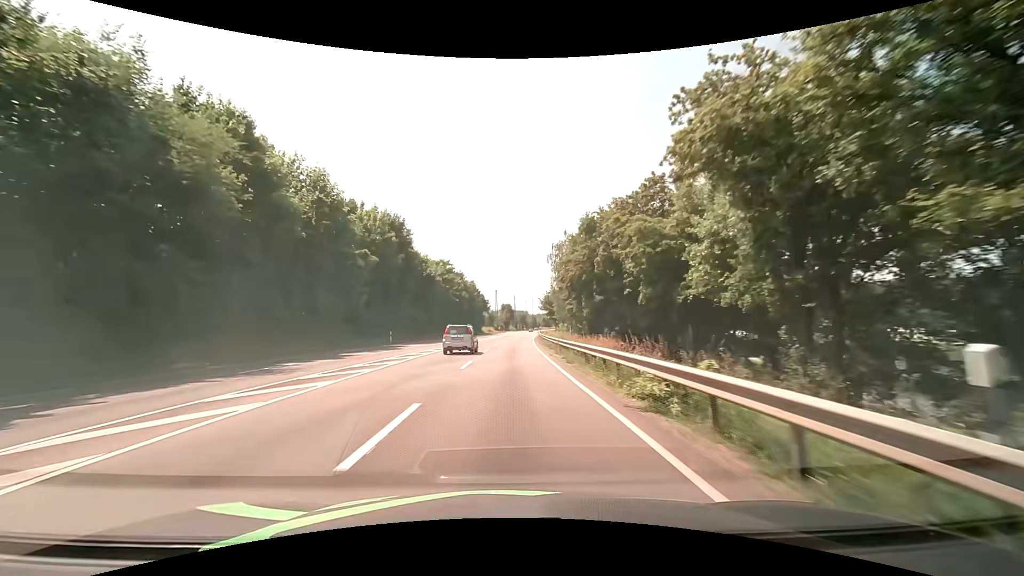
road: primary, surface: asphalt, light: Day
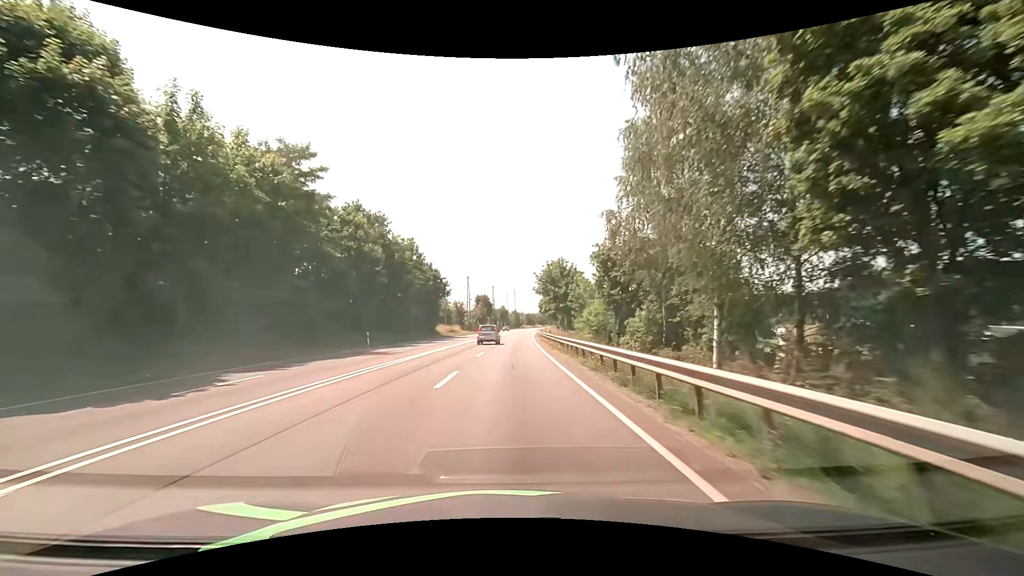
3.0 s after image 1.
(+1.1, +53.7) m; +3°
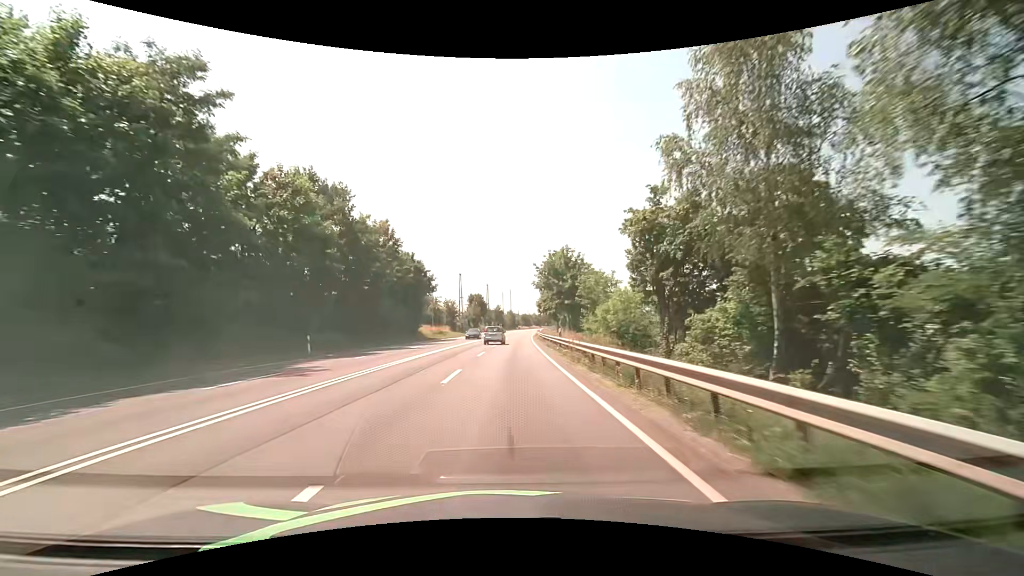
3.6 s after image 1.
(0.0, +10.8) m; 0°
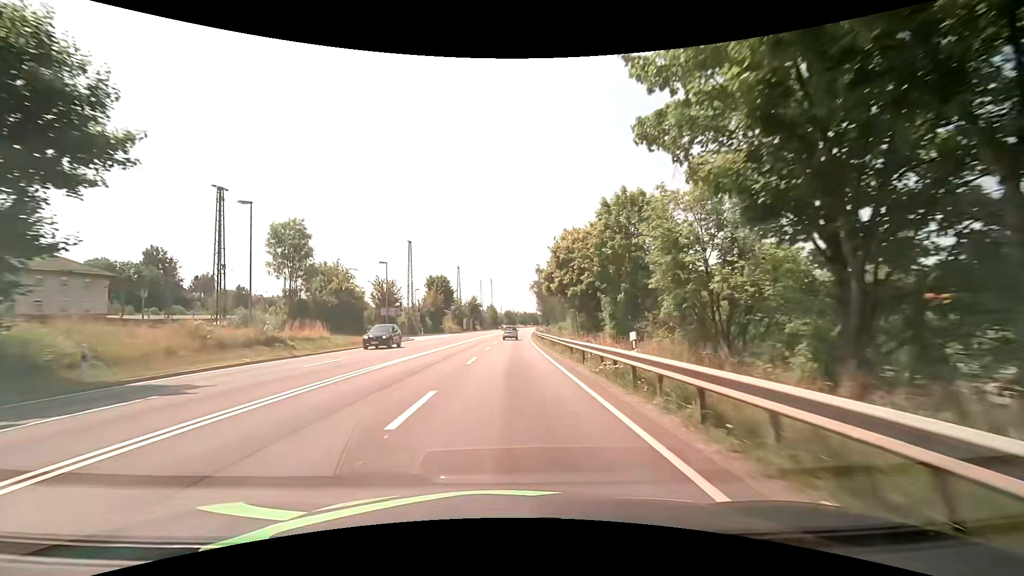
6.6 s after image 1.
(+0.9, +53.9) m; +2°
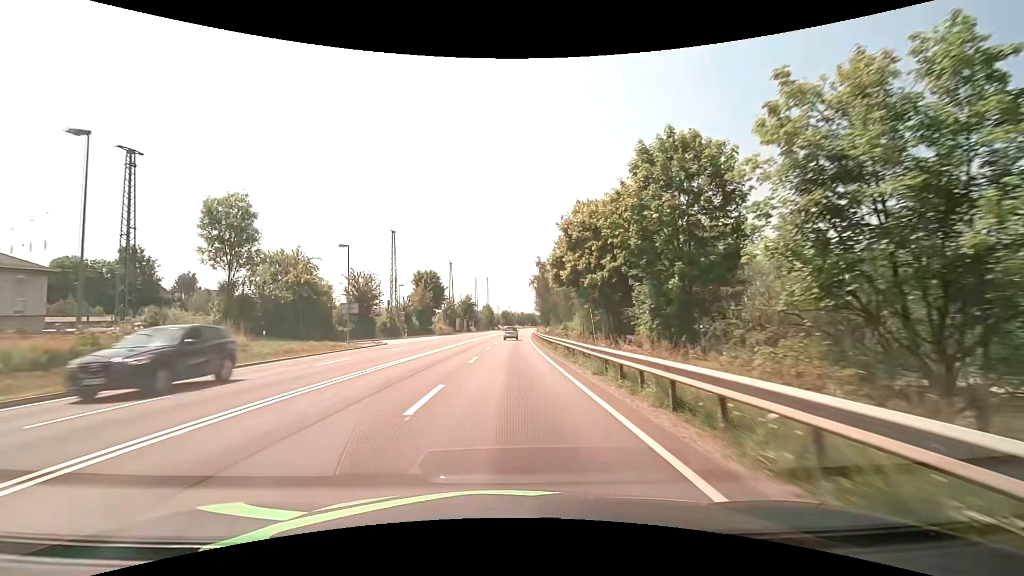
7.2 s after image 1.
(+0.1, +10.8) m; +1°
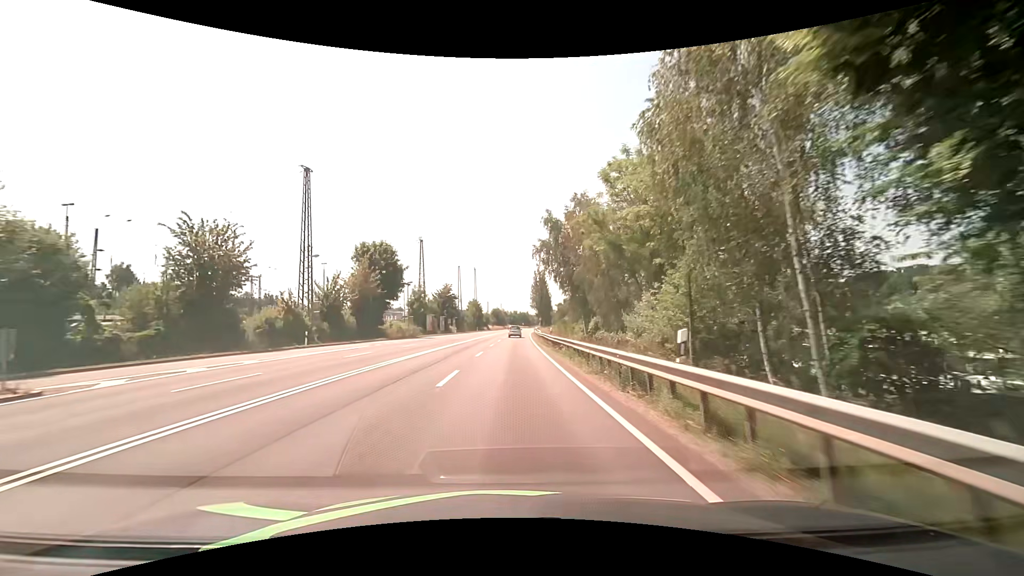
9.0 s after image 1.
(+0.1, +32.4) m; +1°
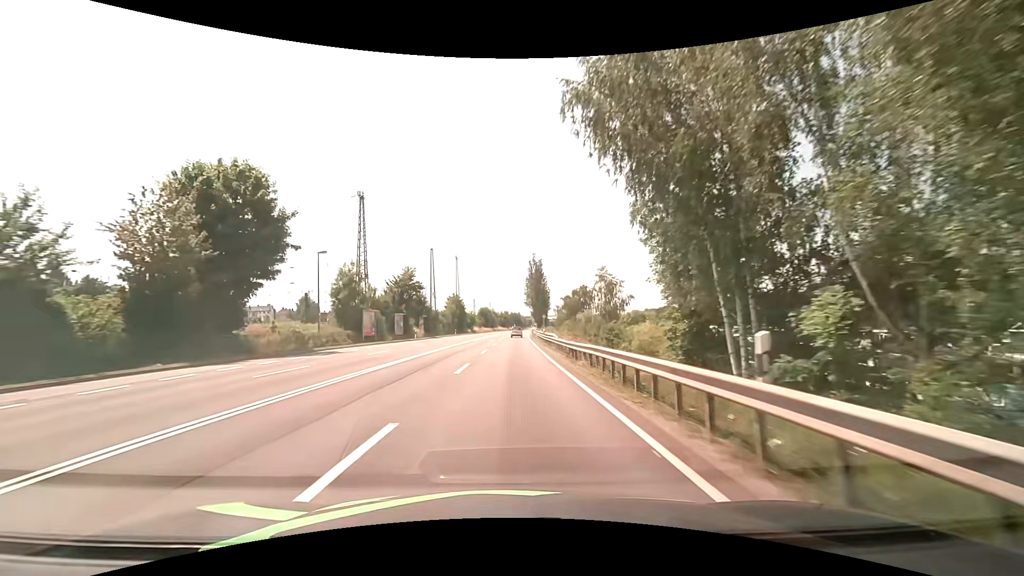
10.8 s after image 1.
(+0.4, +32.4) m; +1°
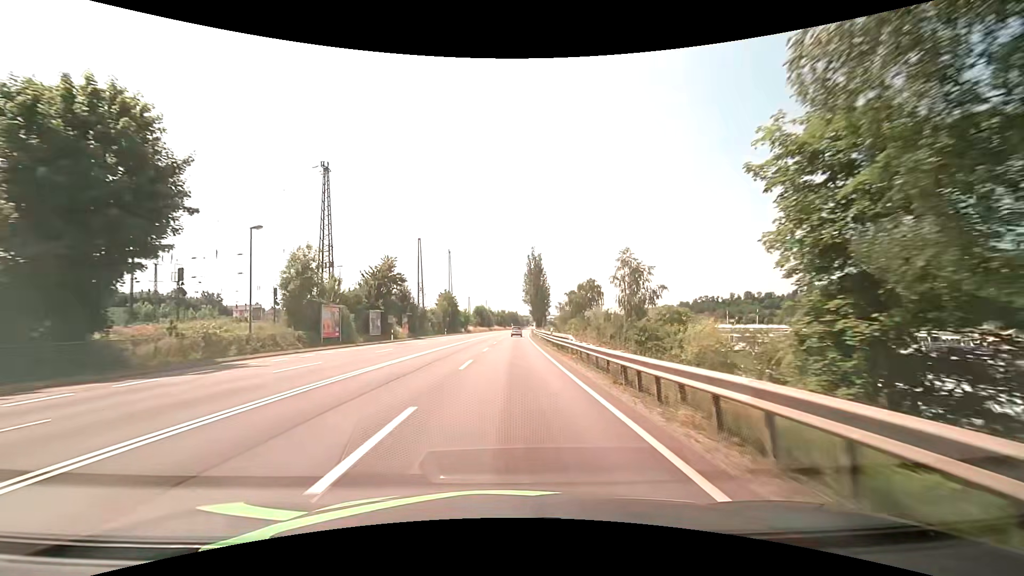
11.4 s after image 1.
(0.0, +10.8) m; 0°
(0, +10) (0, +20) (0, +30) (0, +40) (+1, +50) (+1, +60) (+1, +70) (+1, +80) (+2, +90) (+2, +100) m
